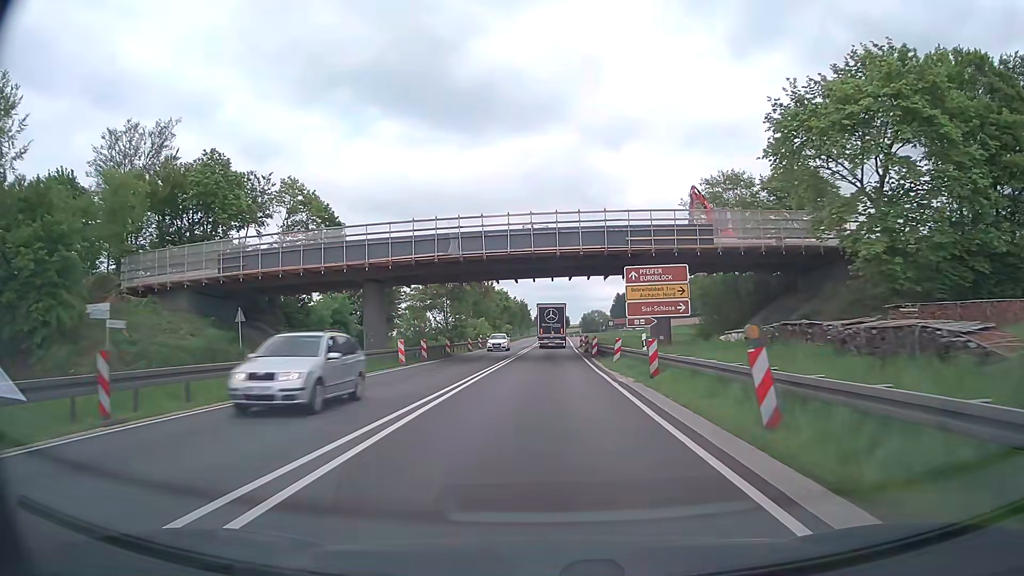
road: trunk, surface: asphalt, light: Day
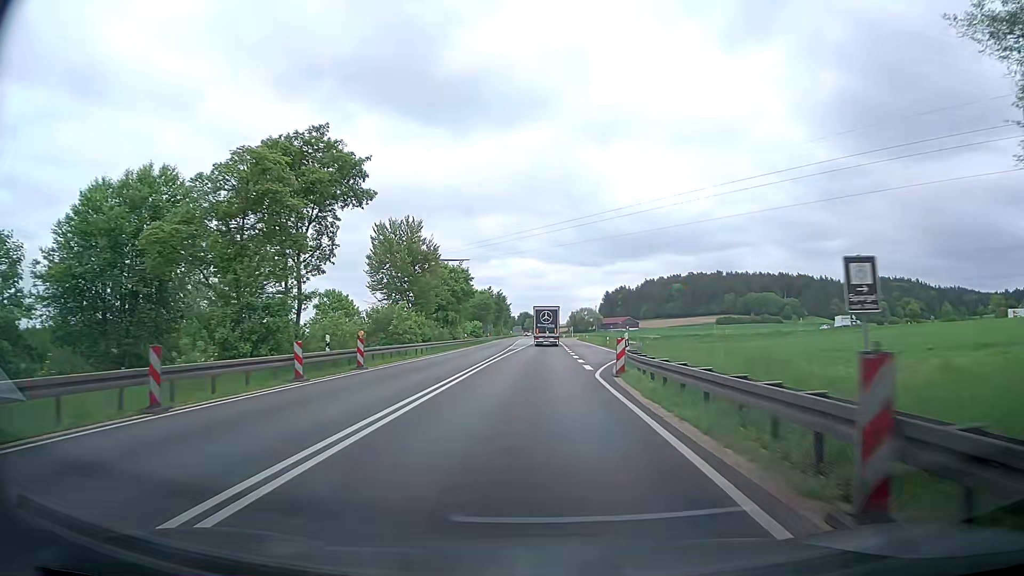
(+0.7, +44.1) m; 0°
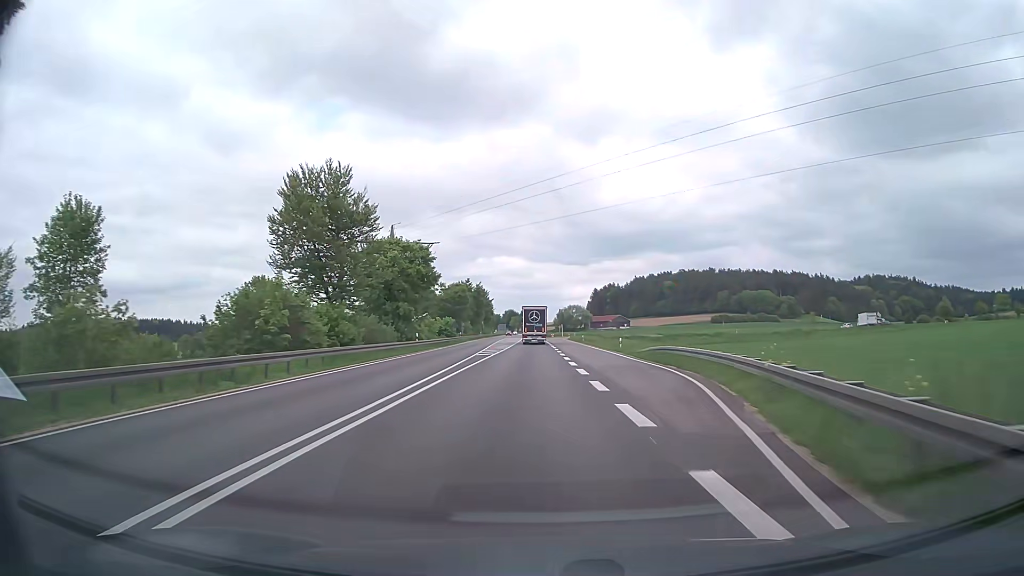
(+0.4, +21.6) m; +2°
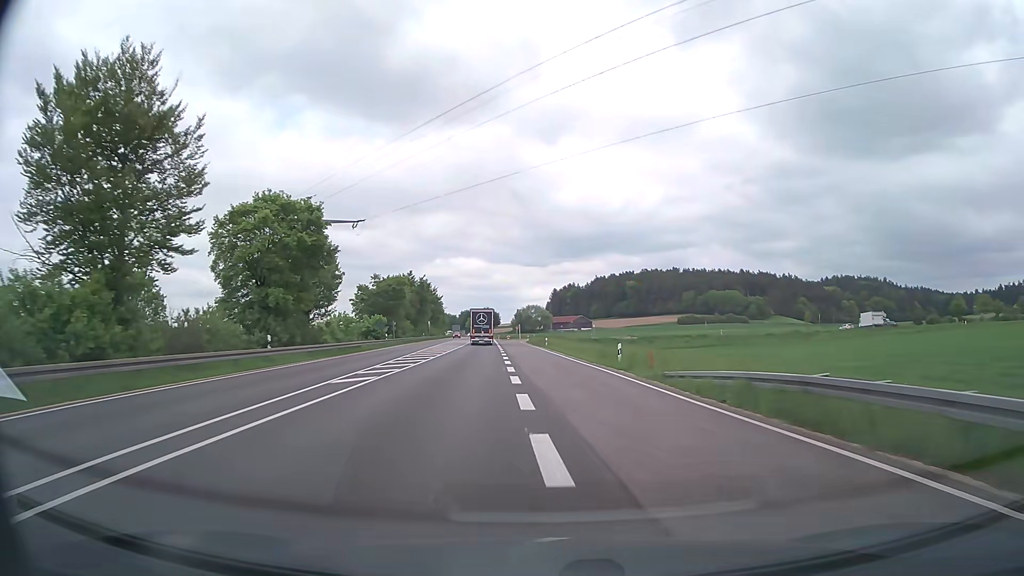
(+0.7, +21.4) m; +4°
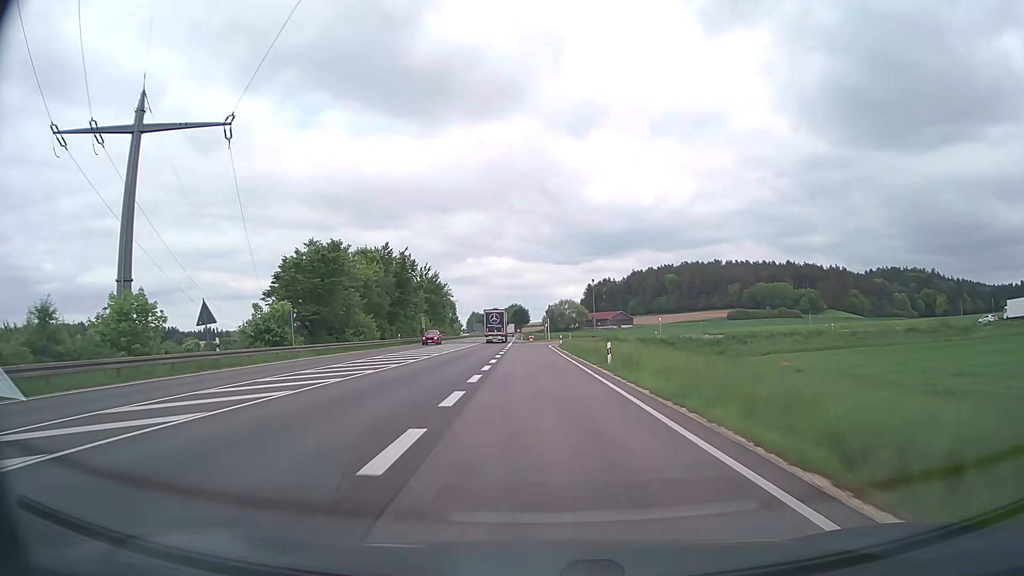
(-0.8, +41.8) m; -3°
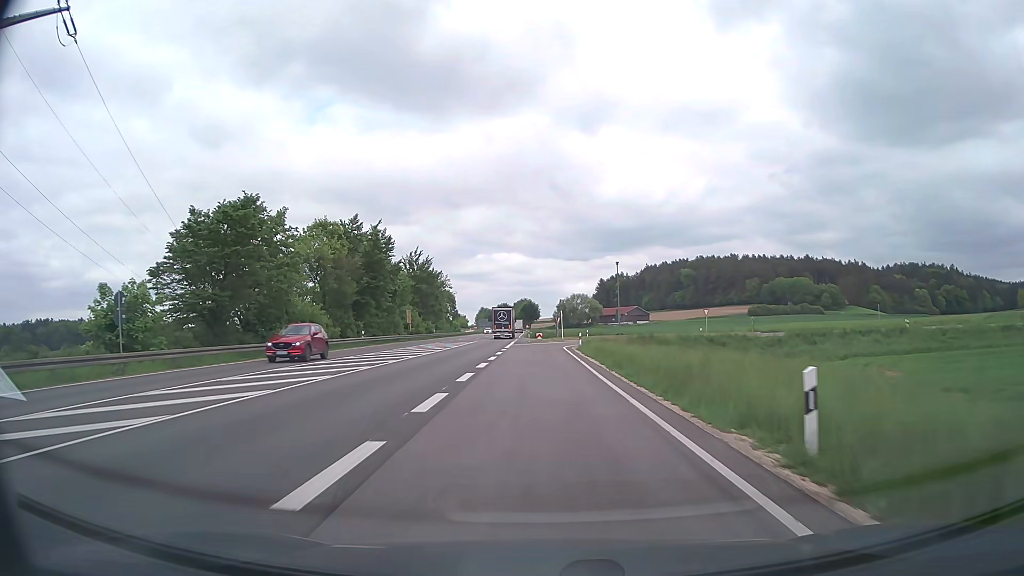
(-0.1, +19.1) m; -1°
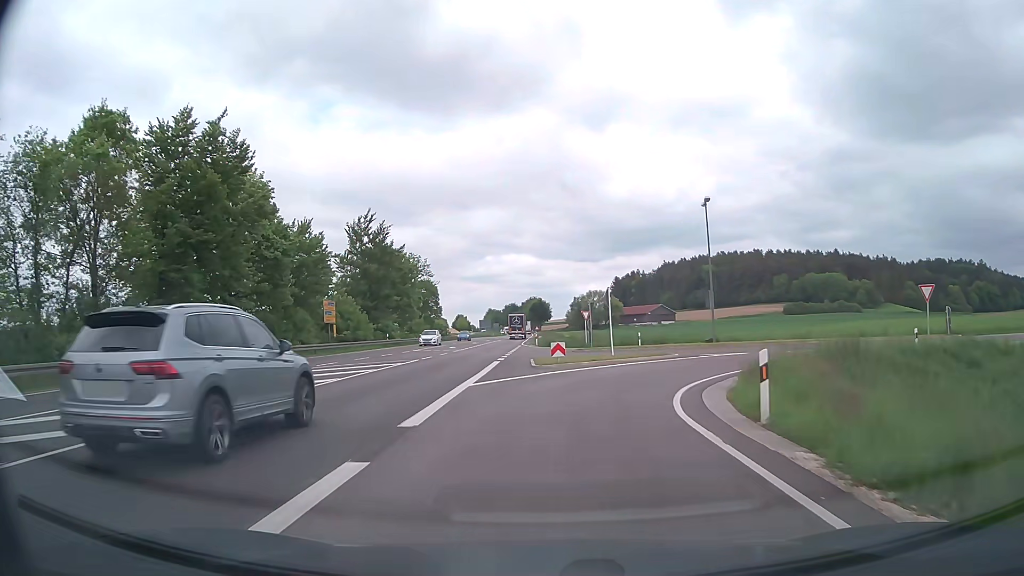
(-0.6, +36.8) m; -1°
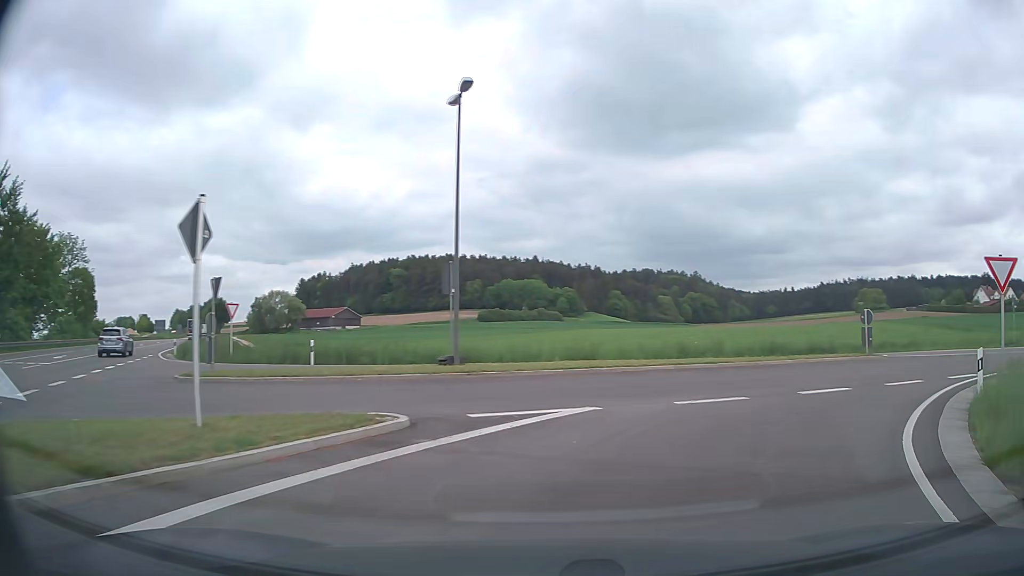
(+2.1, +19.0) m; +26°
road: secondary_link
